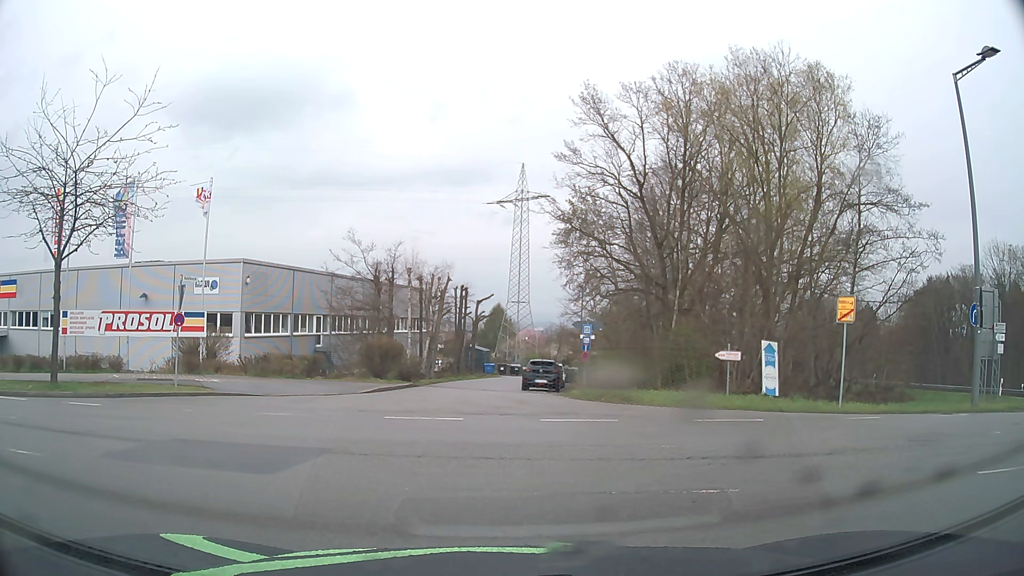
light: Day
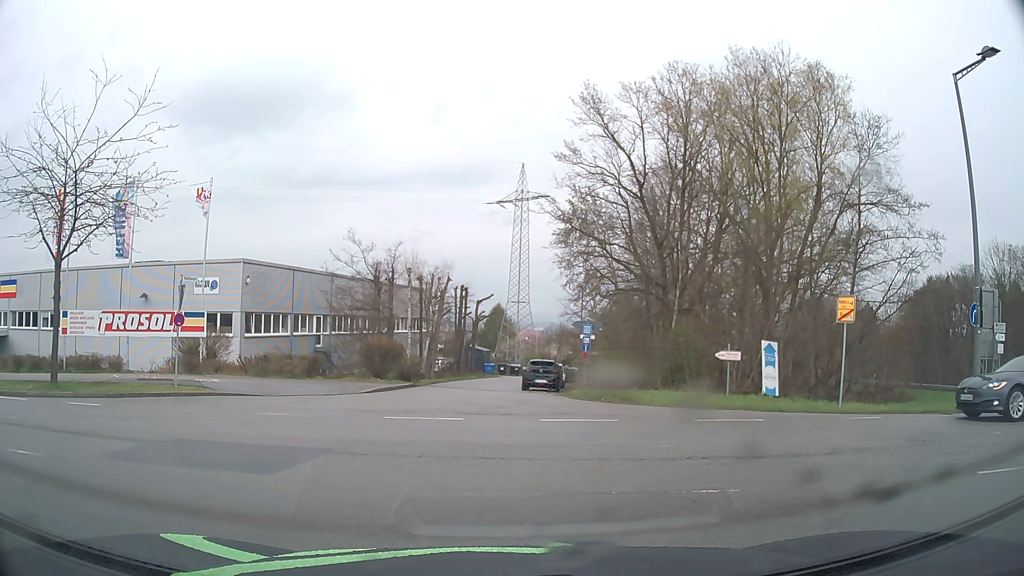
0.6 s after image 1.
(0.0, 0.0) m; 0°
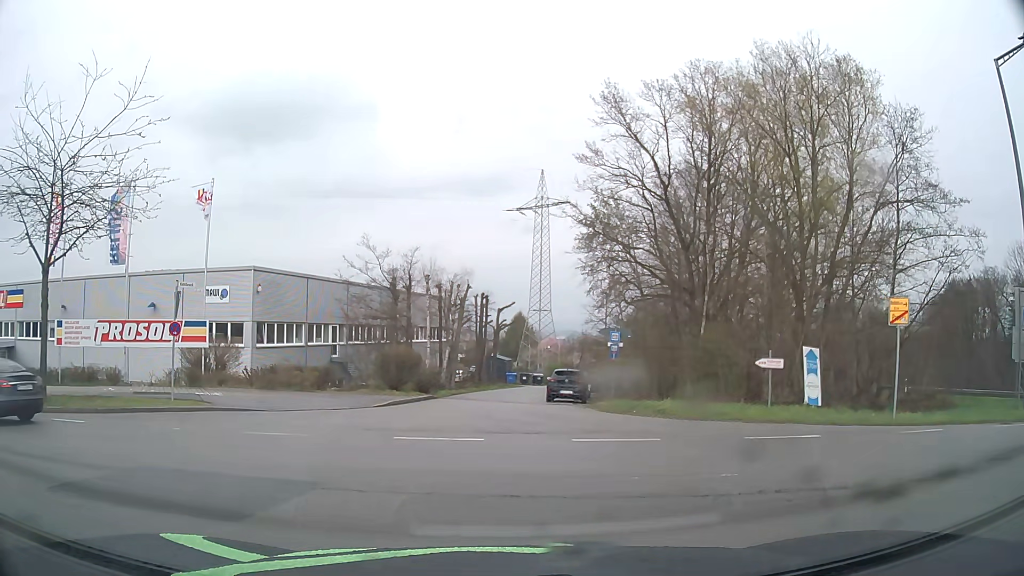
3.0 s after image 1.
(0.0, +1.8) m; -2°
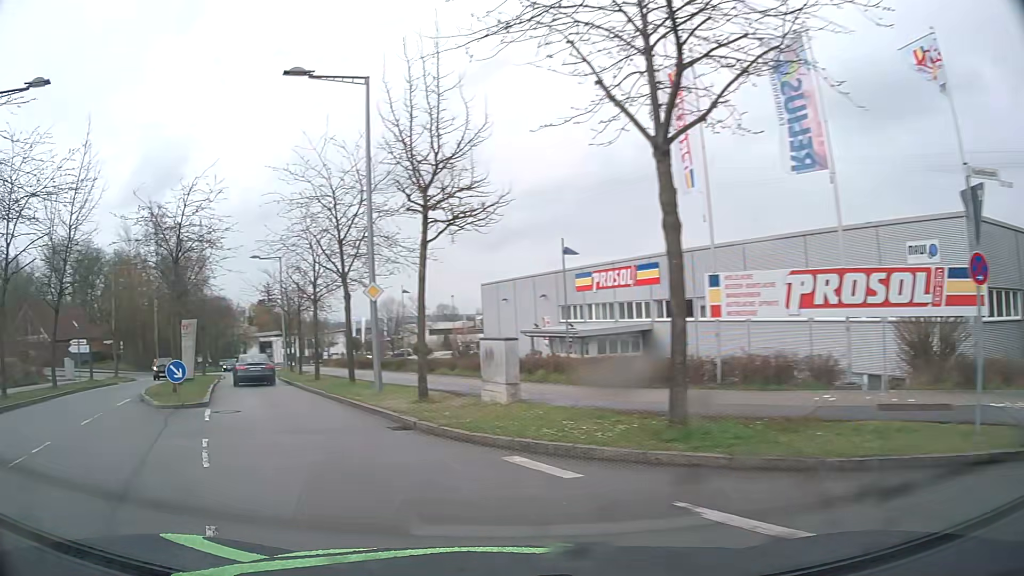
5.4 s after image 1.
(-5.6, +9.7) m; -58°
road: residential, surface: asphalt
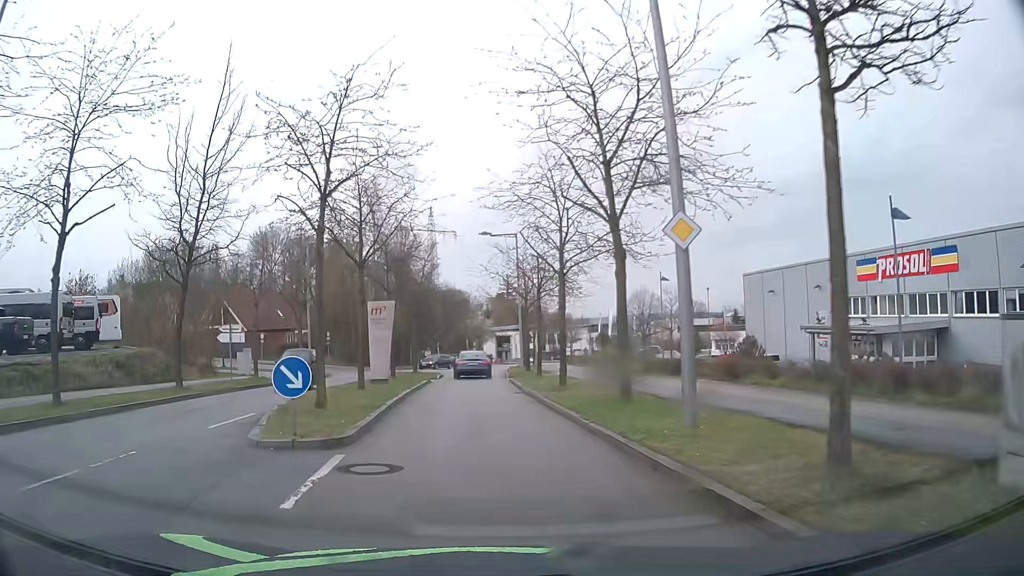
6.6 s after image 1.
(-2.0, +9.0) m; -19°
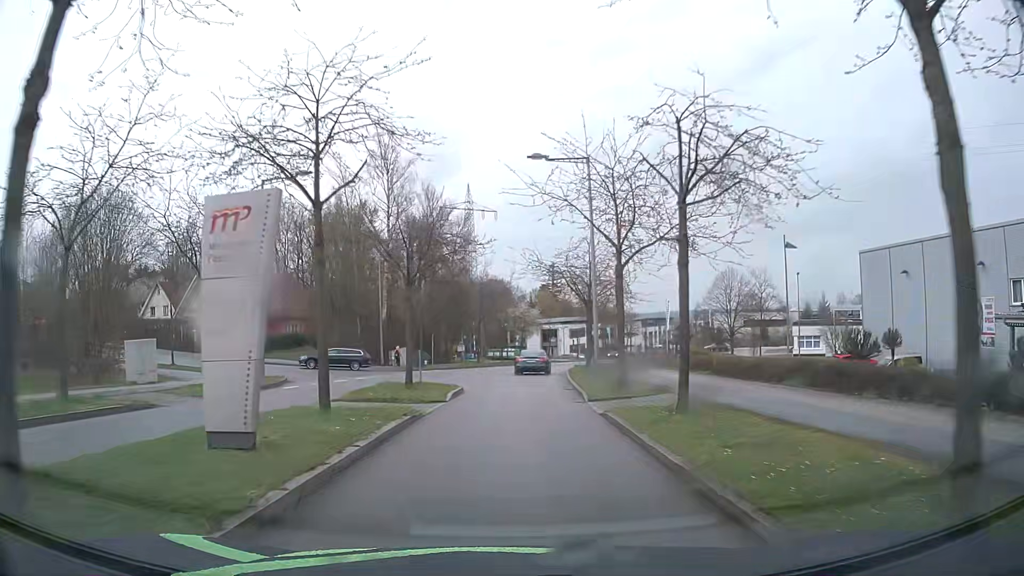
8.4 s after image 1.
(-0.9, +17.7) m; -3°
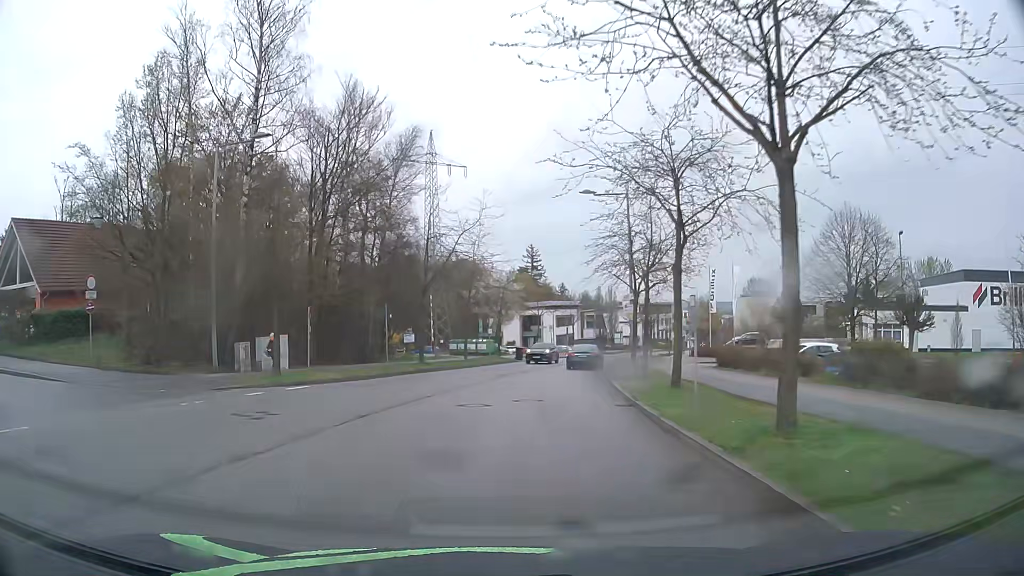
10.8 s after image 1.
(+0.3, +27.6) m; +2°
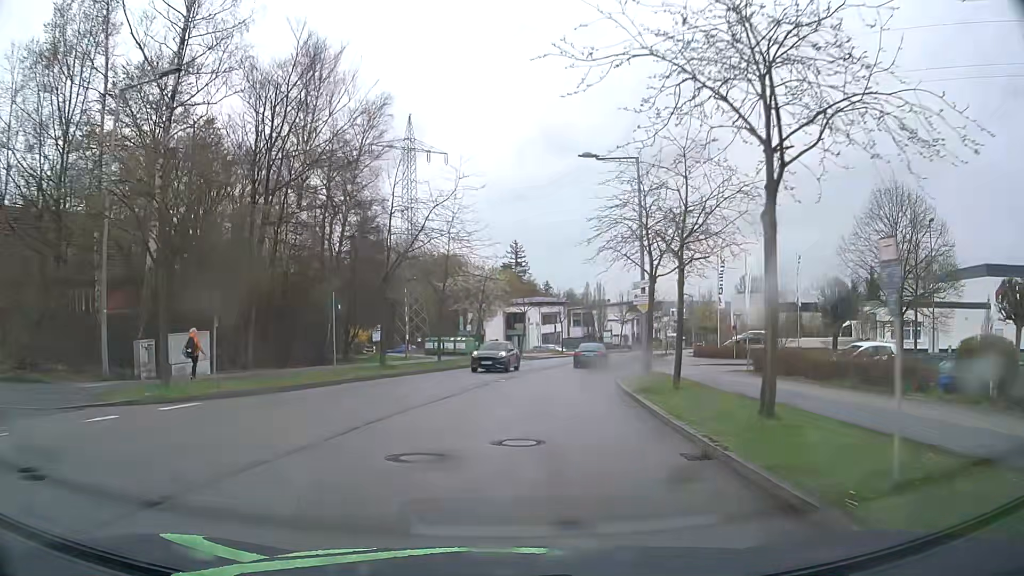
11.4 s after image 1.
(0.0, +6.8) m; +1°
(0, +10) (+1, +20) (+2, +30) (+4, +40) (+6, +50) (+8, +59) (+11, +69) (+14, +78) (+18, +88) (+22, +97) m
